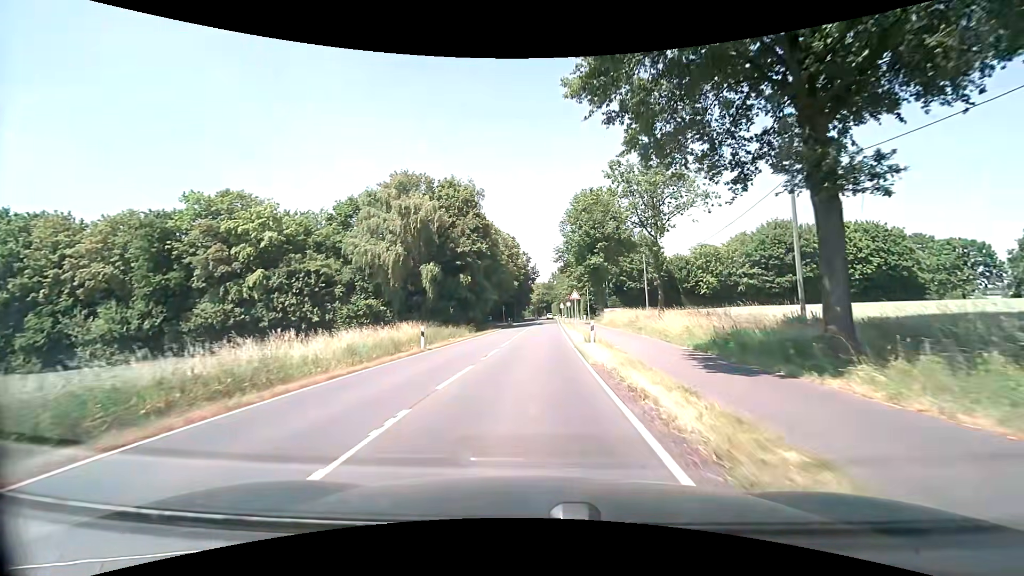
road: secondary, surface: asphalt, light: Day
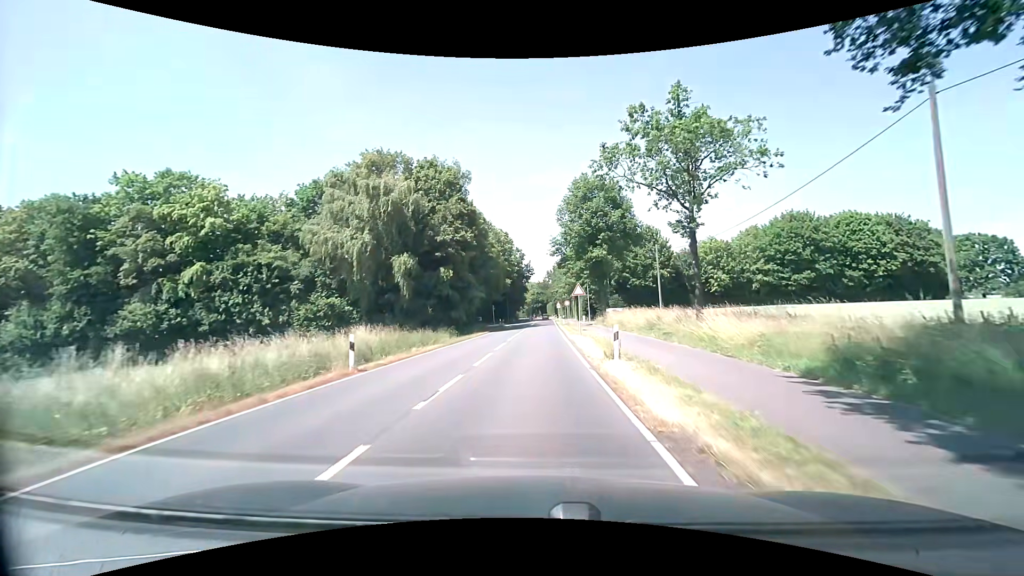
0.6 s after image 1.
(0.0, +7.9) m; 0°
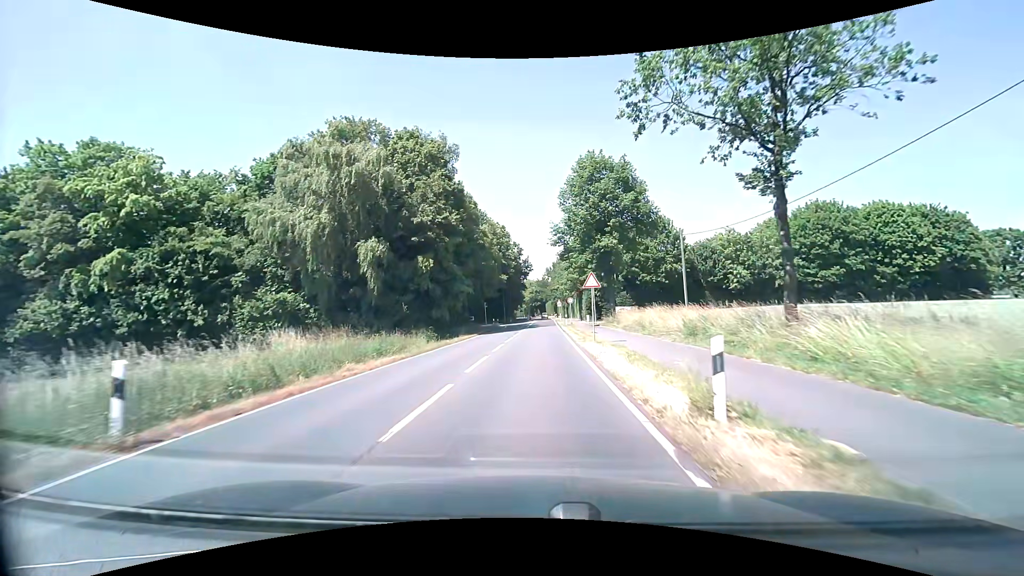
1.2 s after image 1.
(0.0, +7.9) m; +1°
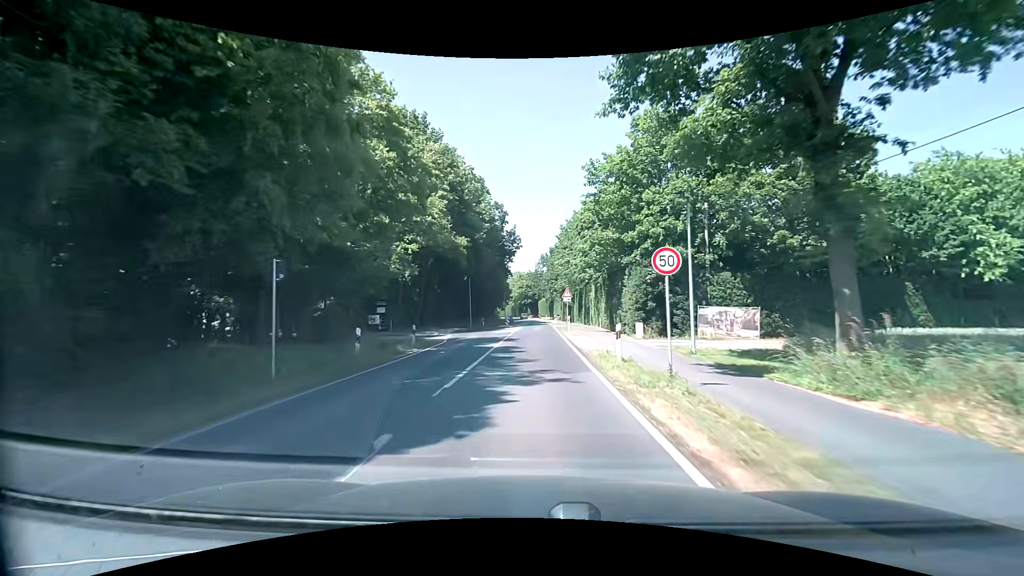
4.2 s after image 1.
(+0.4, +39.7) m; +1°
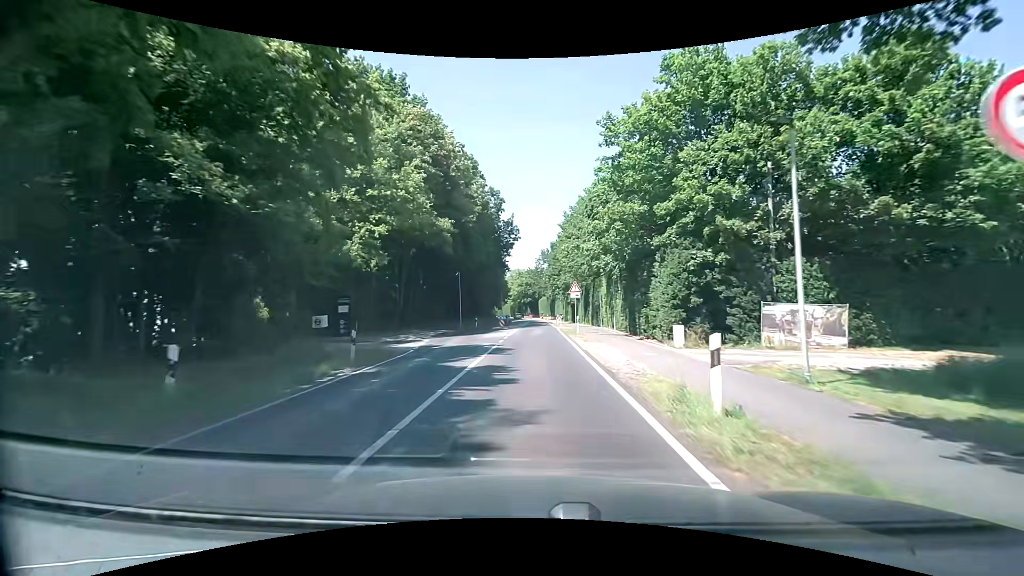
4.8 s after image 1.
(0.0, +8.0) m; 0°
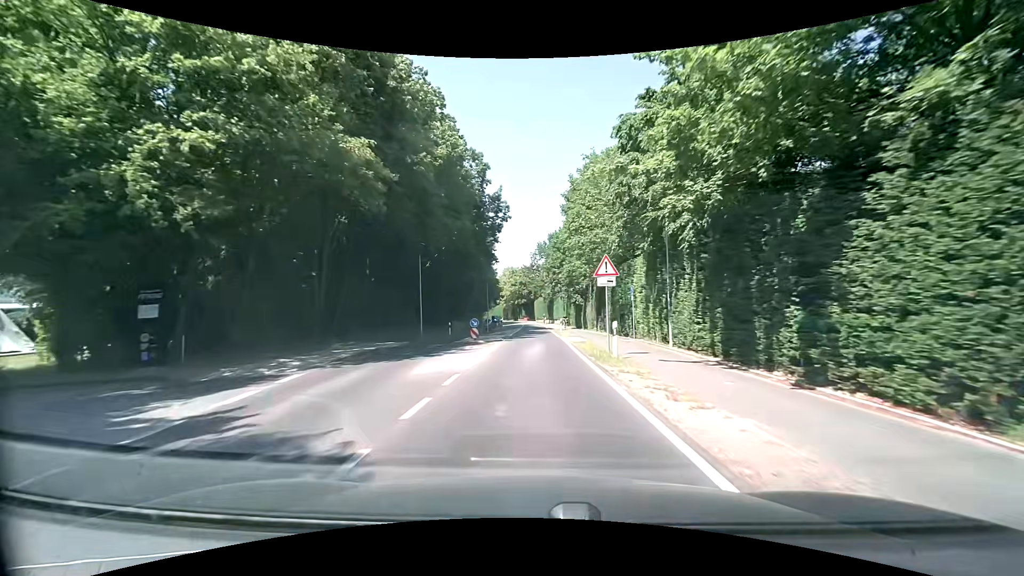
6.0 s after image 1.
(0.0, +16.1) m; 0°
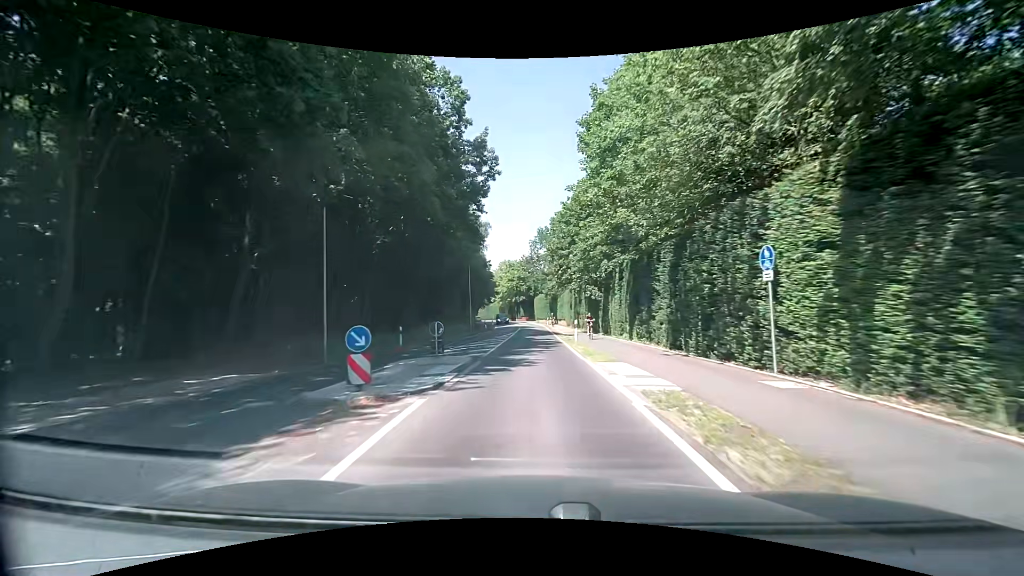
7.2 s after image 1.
(0.0, +16.1) m; +1°
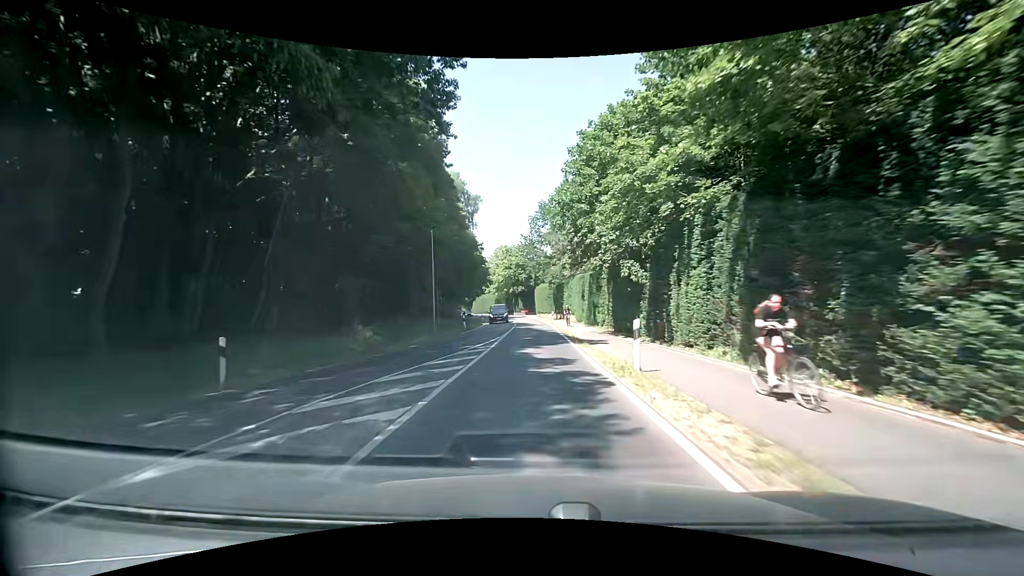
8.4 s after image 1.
(-0.2, +16.1) m; -1°
